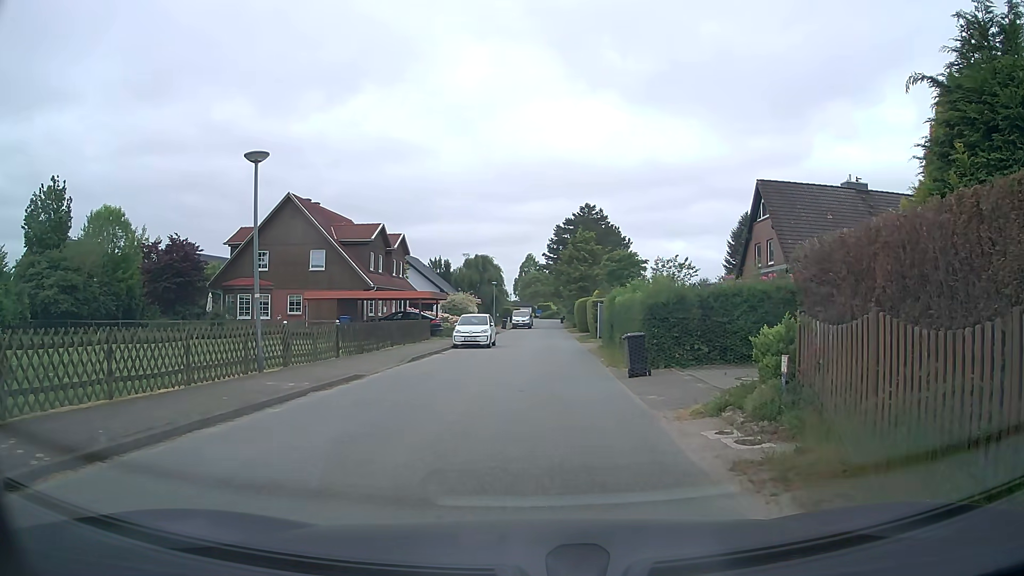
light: Day
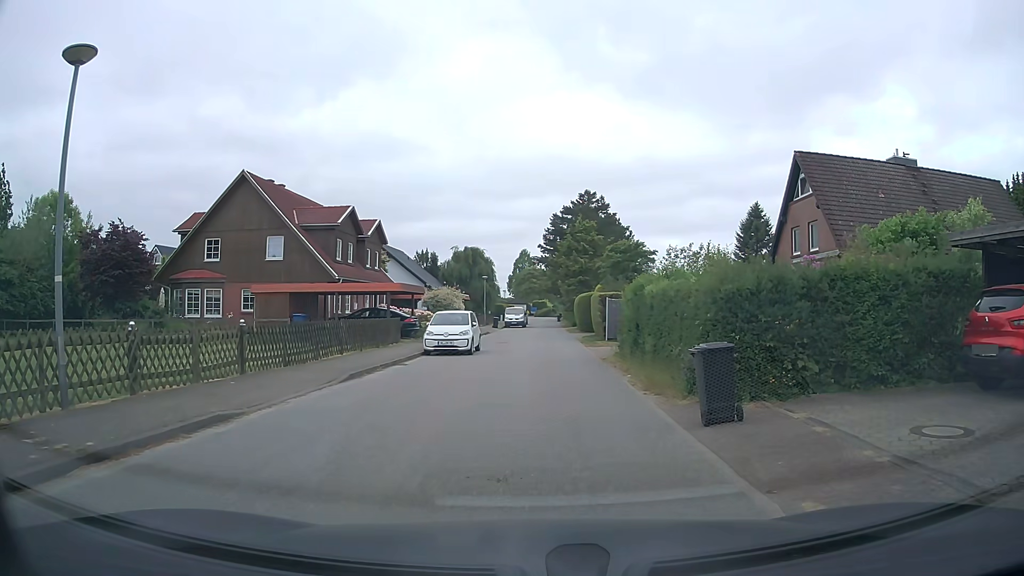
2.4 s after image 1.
(0.0, +6.8) m; 0°
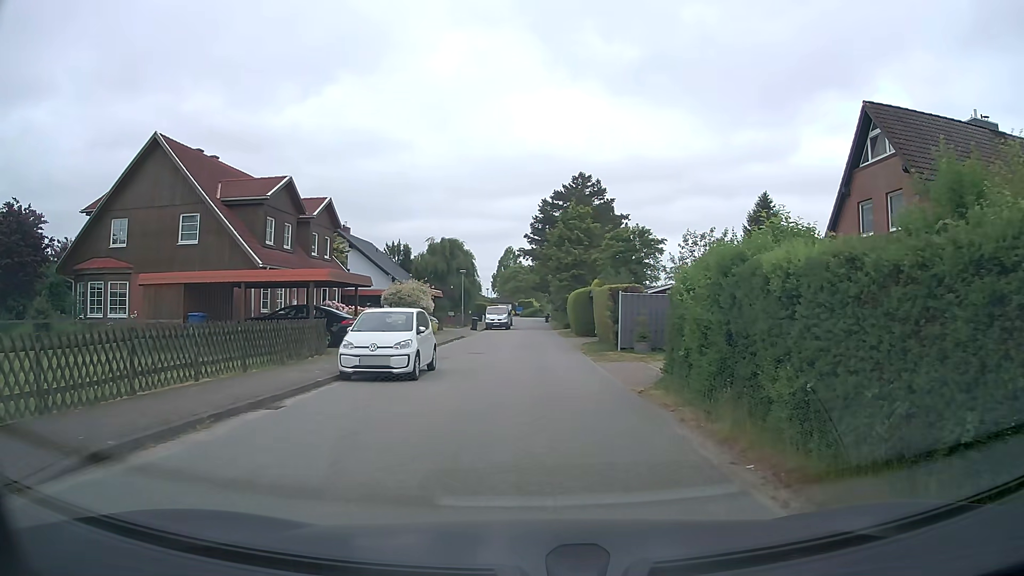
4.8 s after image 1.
(+0.1, +8.9) m; +1°
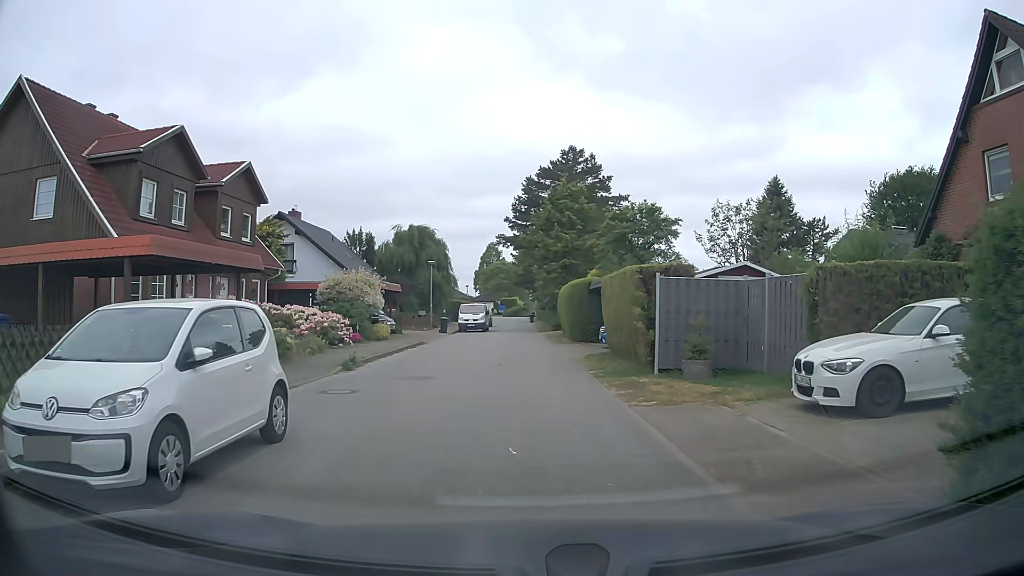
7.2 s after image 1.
(+0.2, +9.4) m; +2°
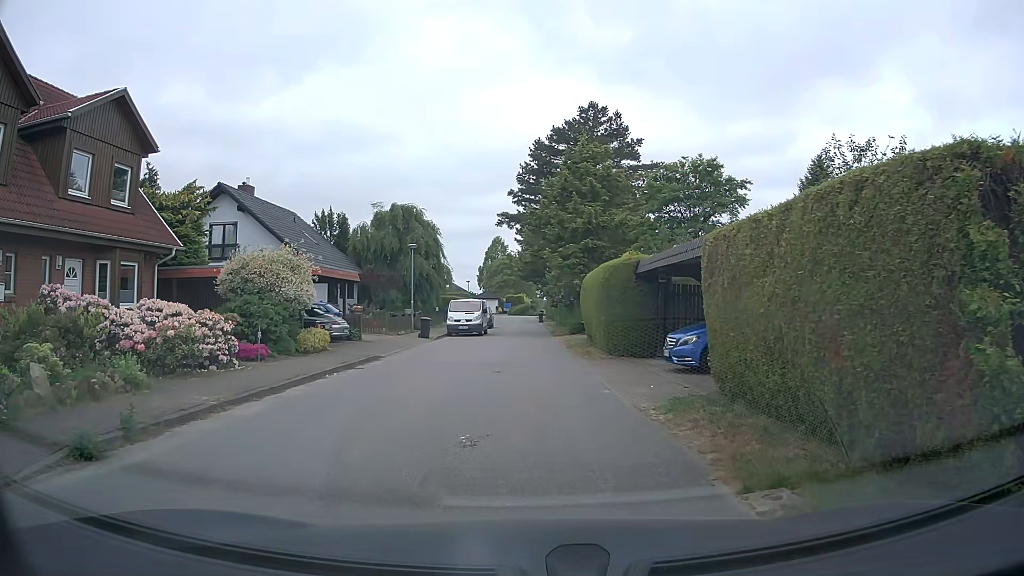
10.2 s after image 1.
(-0.2, +10.6) m; -1°
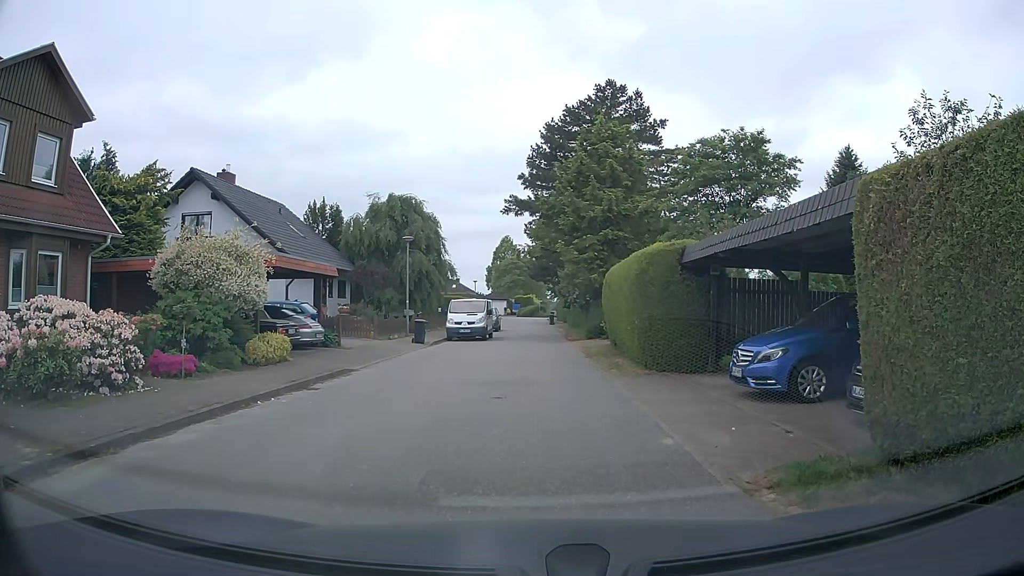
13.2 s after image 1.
(0.0, +4.1) m; -1°
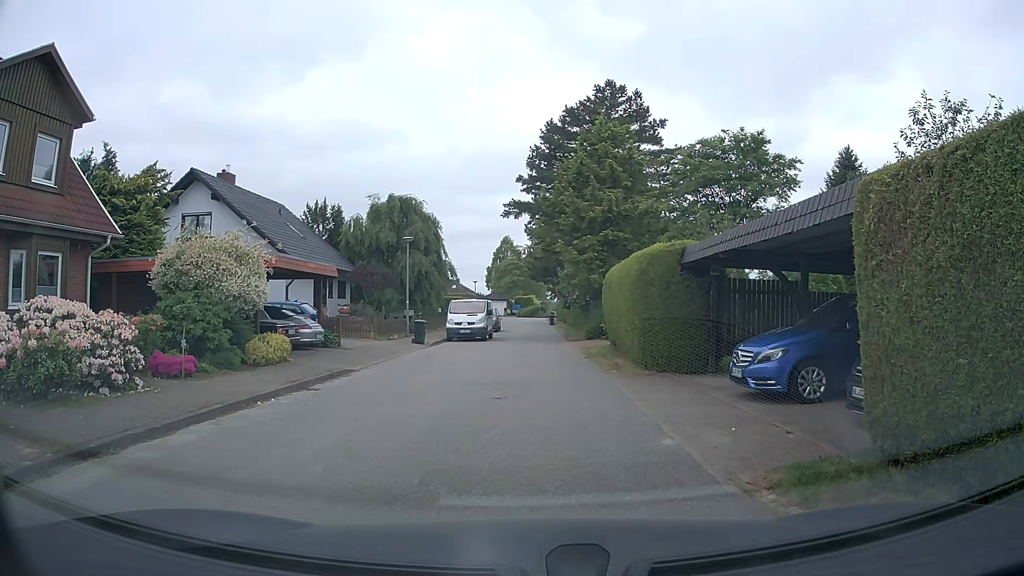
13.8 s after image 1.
(0.0, 0.0) m; 0°
